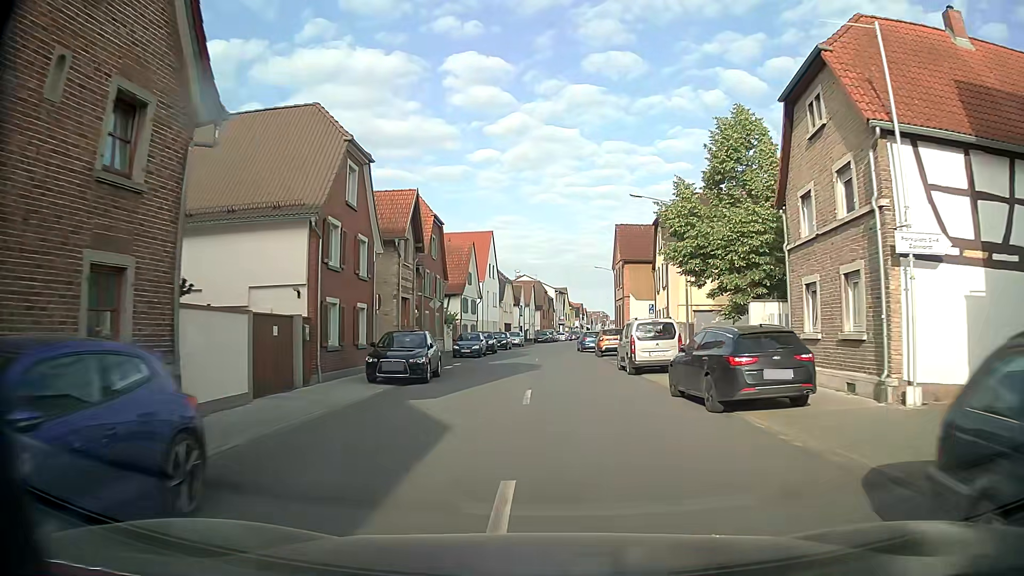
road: tertiary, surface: asphalt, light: Day
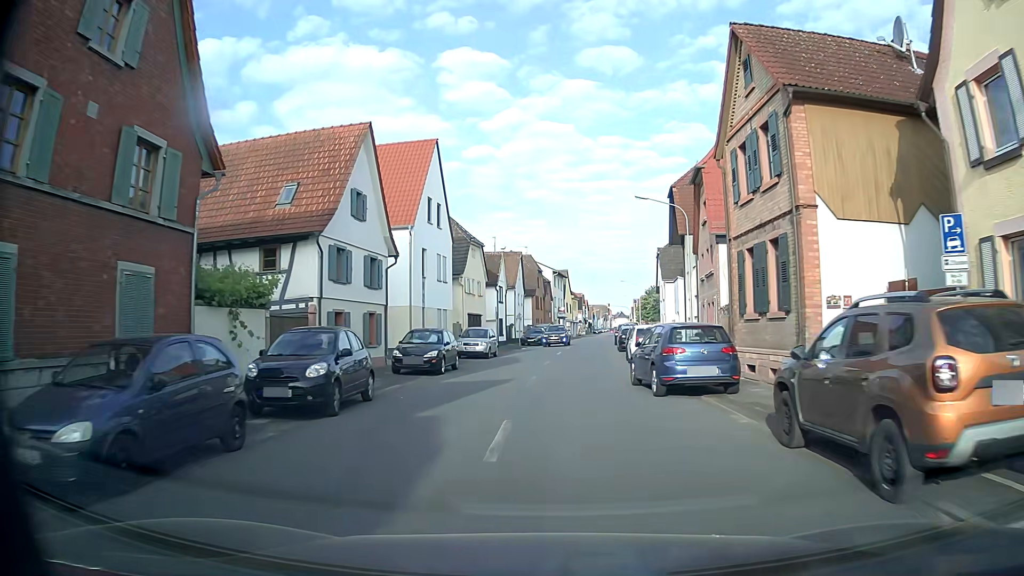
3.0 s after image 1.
(+0.5, +33.1) m; +1°
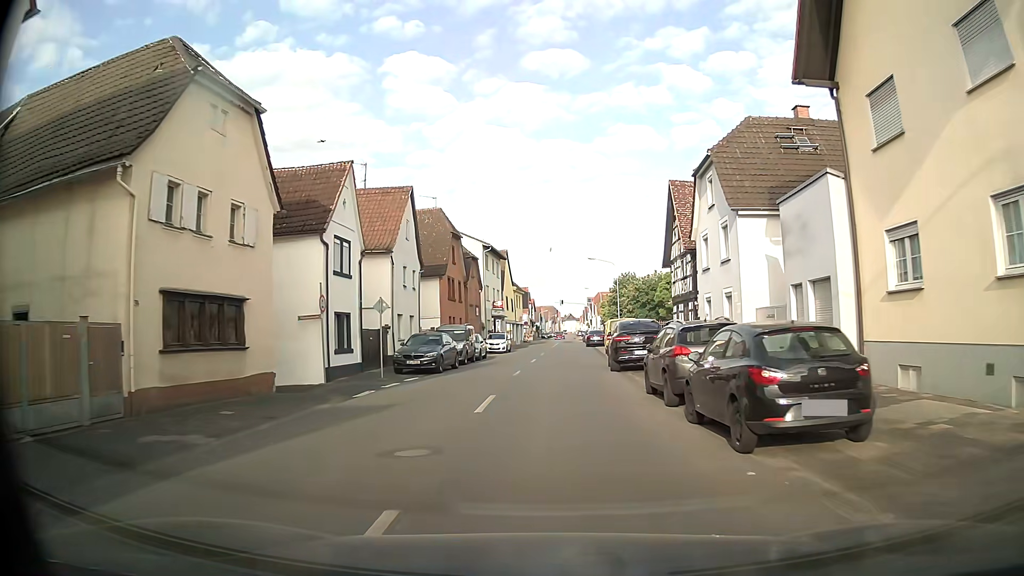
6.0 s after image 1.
(+1.4, +32.3) m; +4°
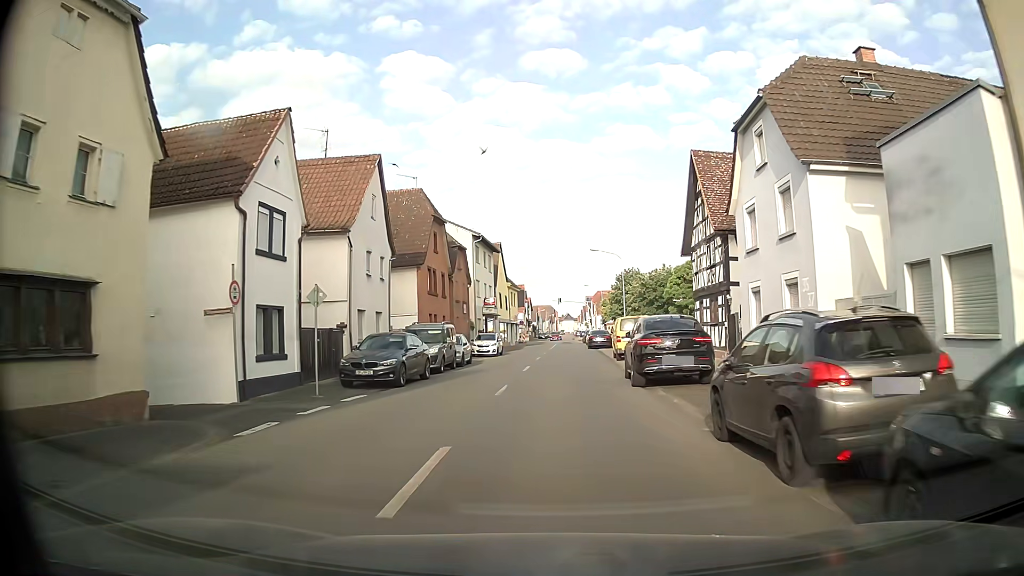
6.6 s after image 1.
(0.0, +6.4) m; 0°
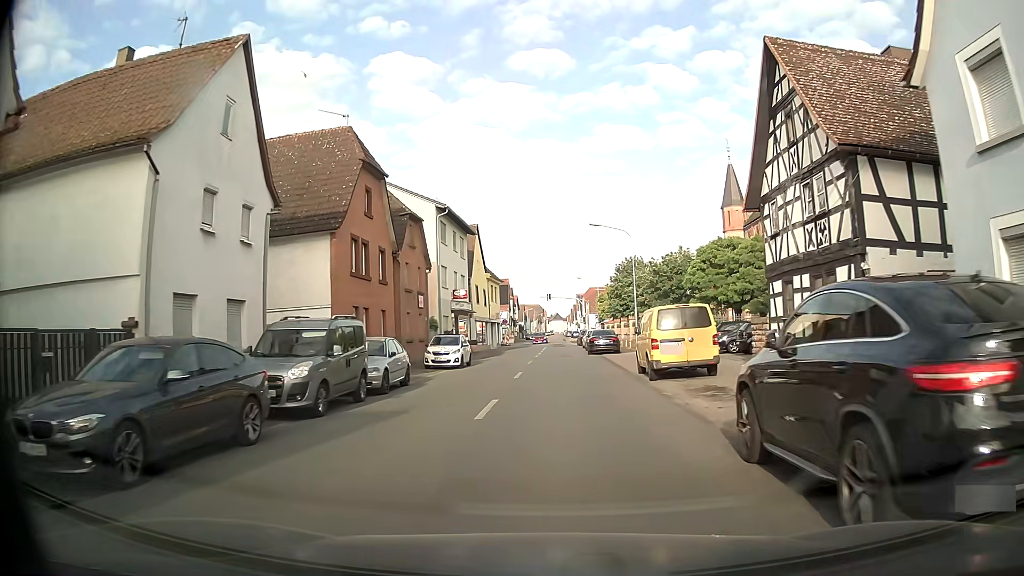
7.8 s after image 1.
(+0.2, +12.7) m; +1°
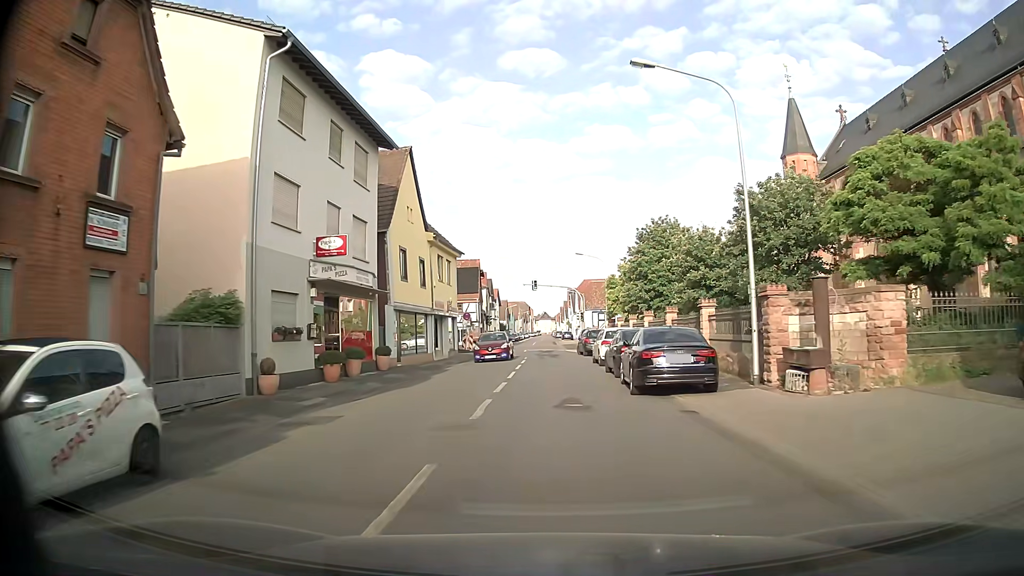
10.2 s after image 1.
(+0.4, +25.2) m; +2°
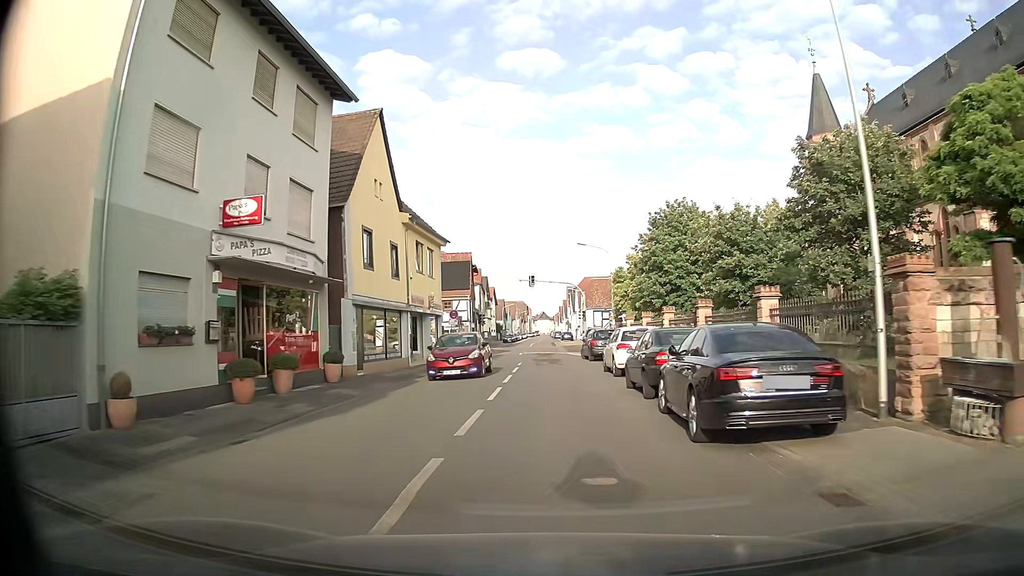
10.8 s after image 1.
(-0.1, +6.3) m; -1°
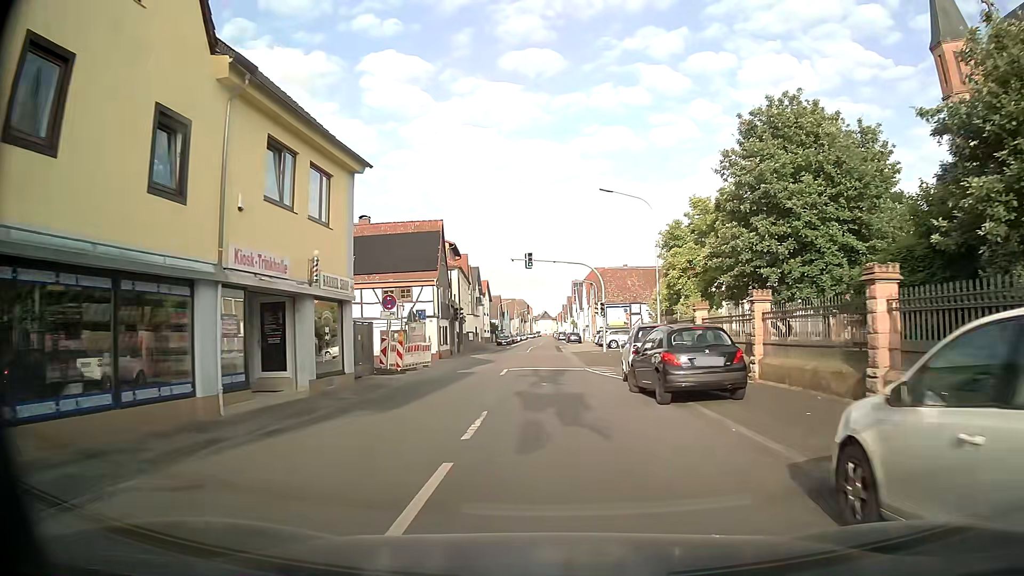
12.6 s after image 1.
(+0.1, +18.9) m; 0°
(0, +10) (0, +20) (0, +30) (0, +40) (0, +50) (0, +60) (0, +70) (0, +80) (0, +90) (0, +100) m
